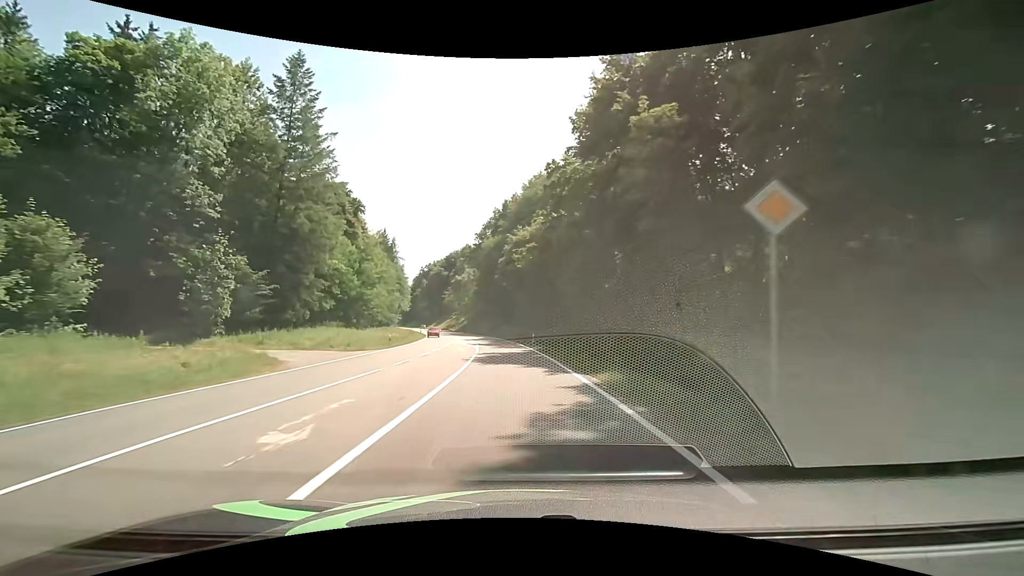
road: secondary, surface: asphalt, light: Day
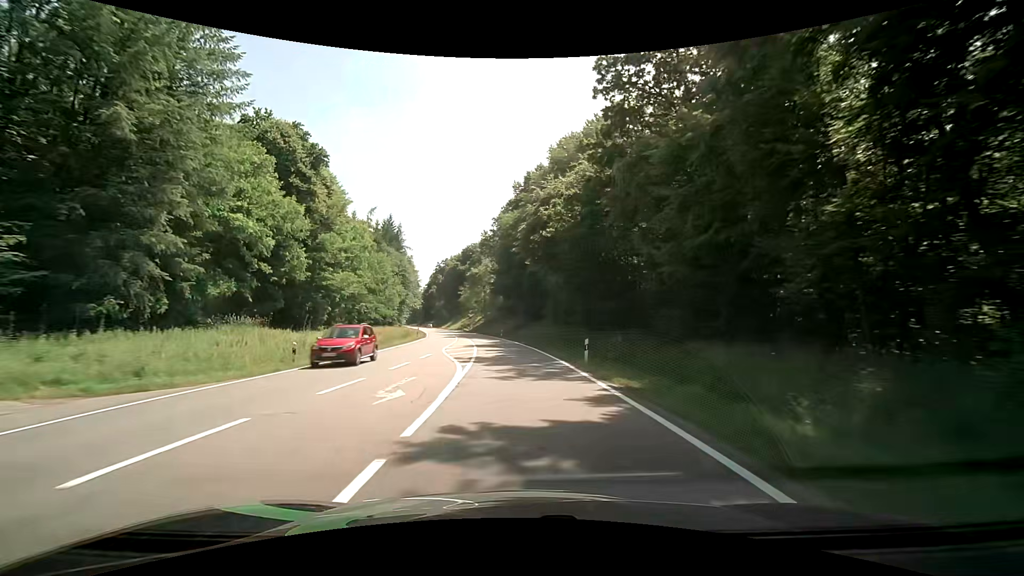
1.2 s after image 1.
(-0.6, +21.3) m; -3°
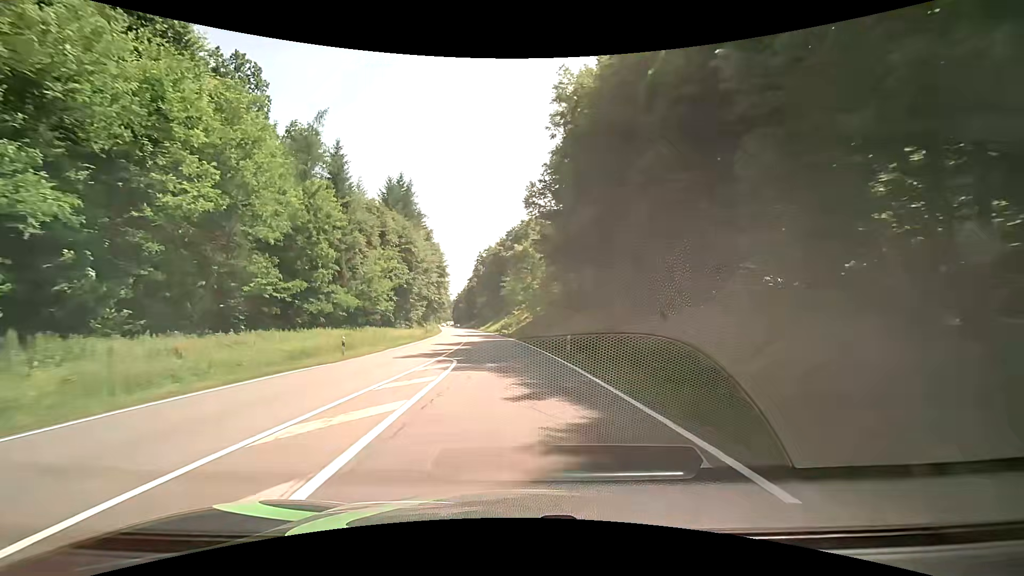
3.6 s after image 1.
(-2.0, +42.5) m; -6°
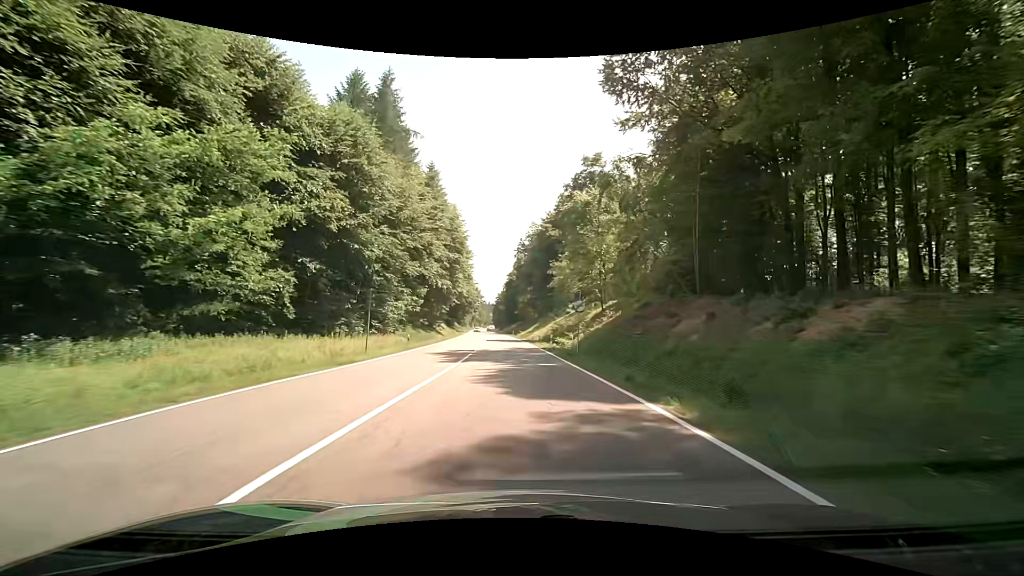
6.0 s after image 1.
(-2.4, +42.7) m; -5°
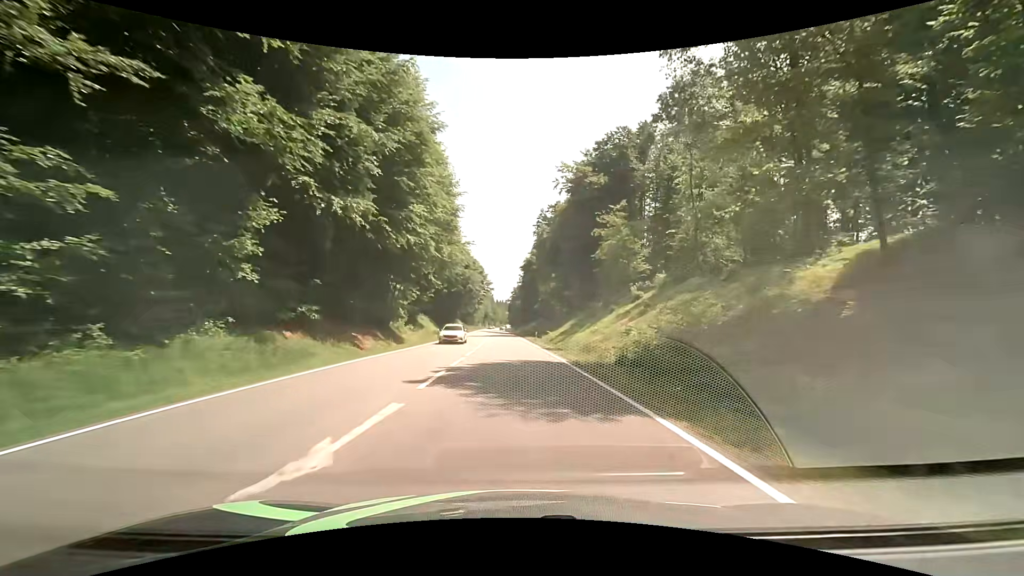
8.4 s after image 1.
(-1.1, +42.8) m; -2°
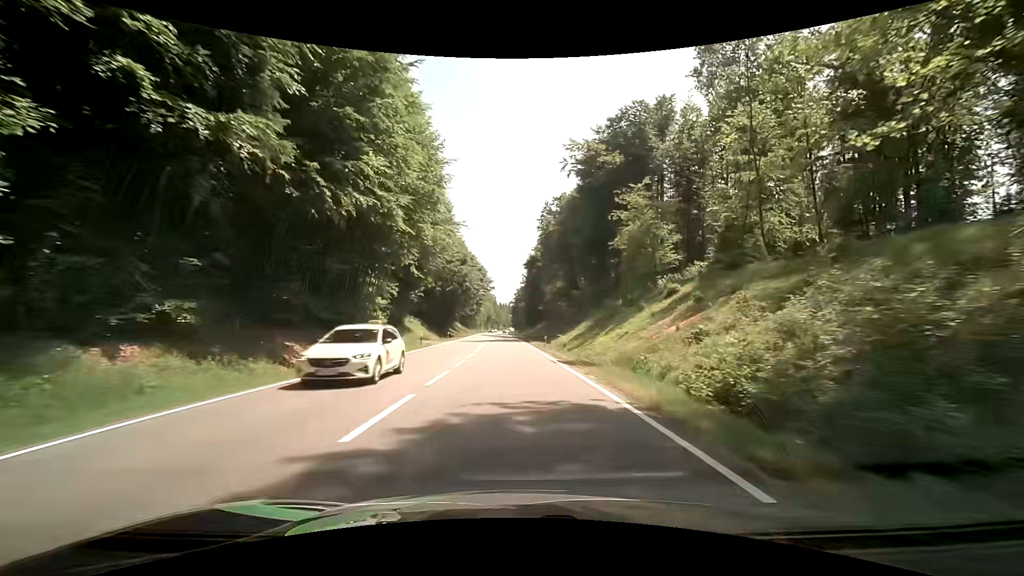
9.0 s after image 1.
(0.0, +10.7) m; 0°
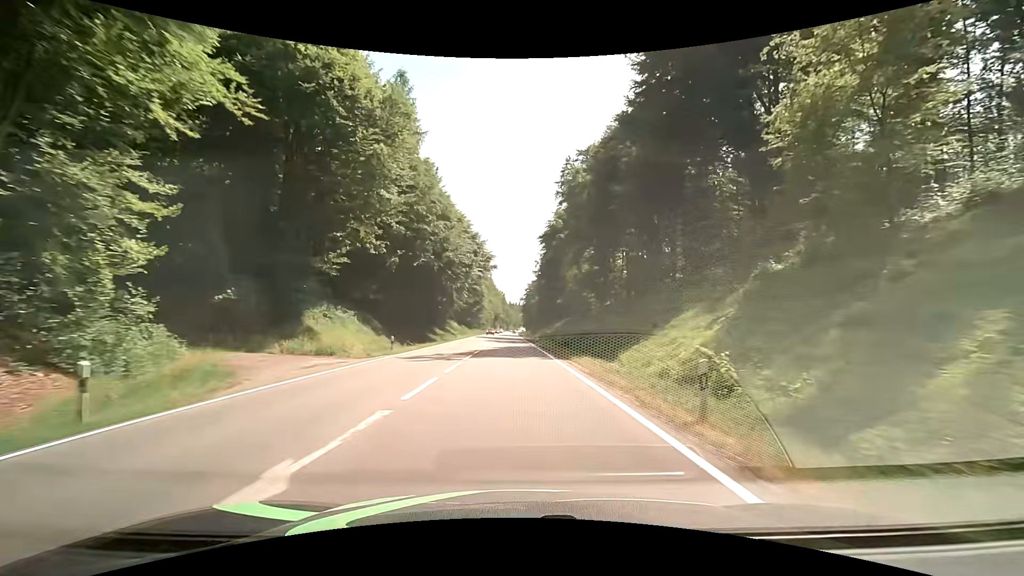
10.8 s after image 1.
(-0.5, +32.4) m; -2°
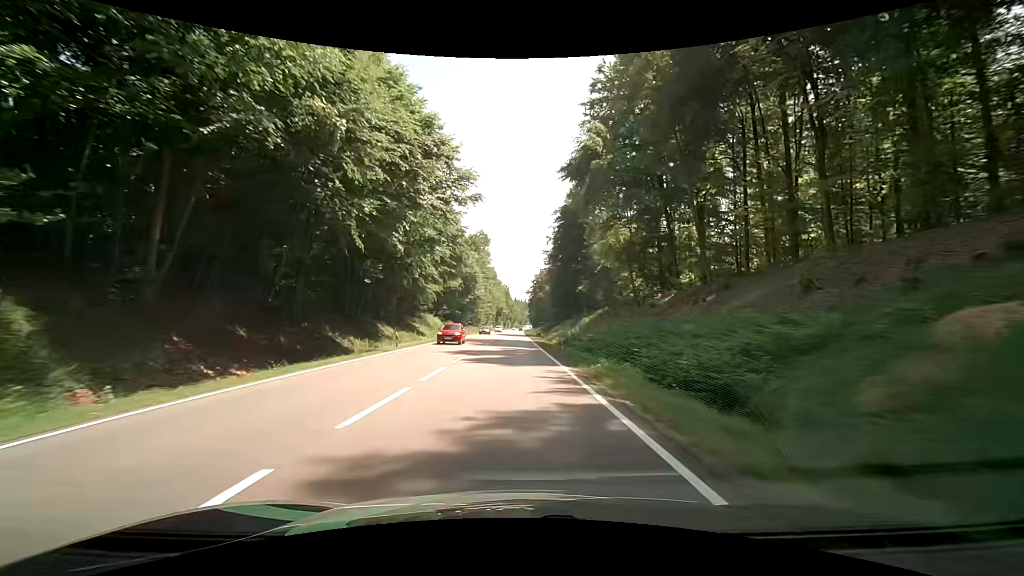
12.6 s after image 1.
(+0.2, +33.2) m; 0°
(0, +10) (0, +20) (0, +30) (0, +40) (0, +50) (0, +60) (0, +70) (0, +80) (0, +90) (0, +100) m
